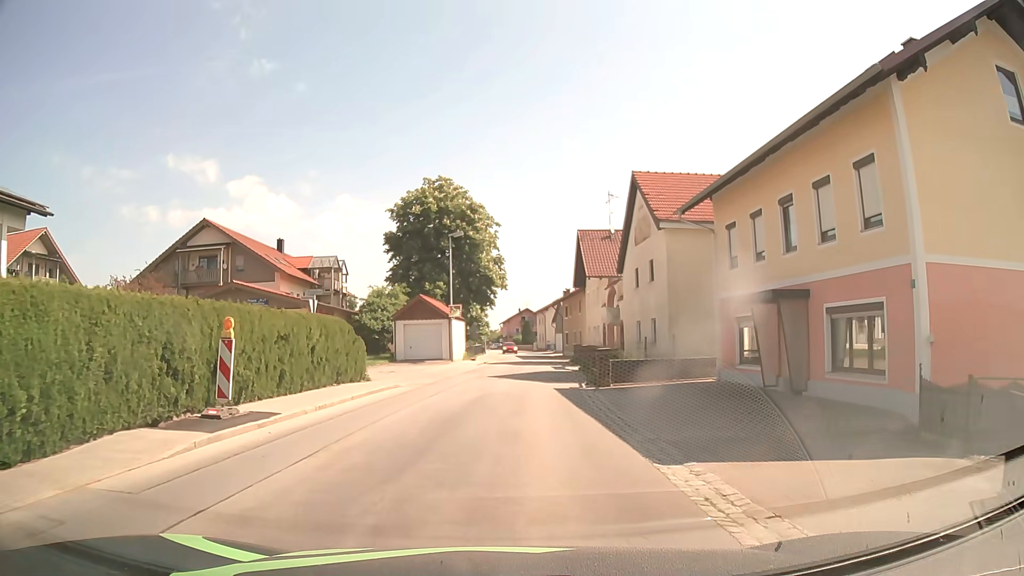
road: tertiary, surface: asphalt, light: Day
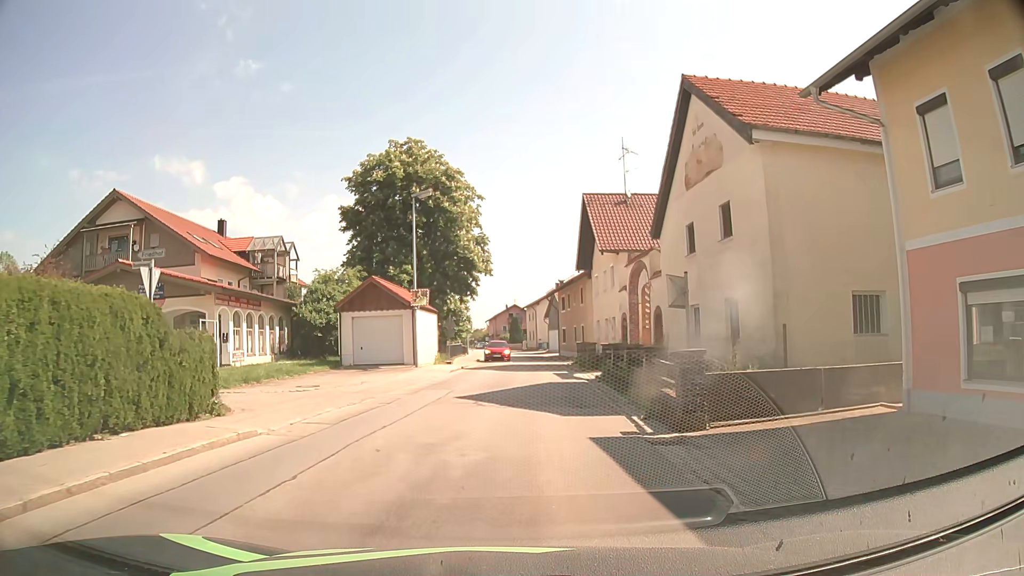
(0.0, +11.5) m; 0°
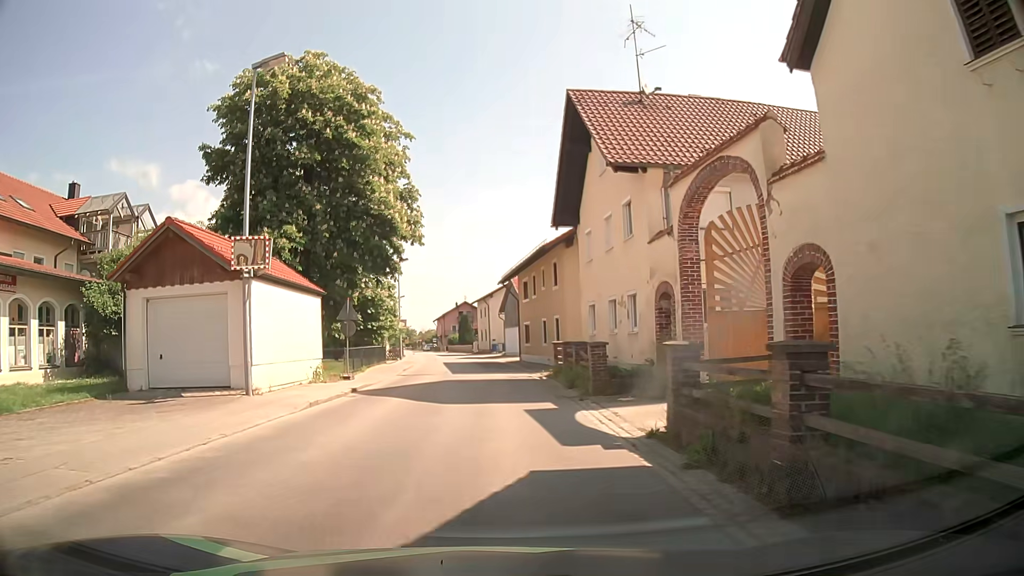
(+0.6, +15.9) m; +4°
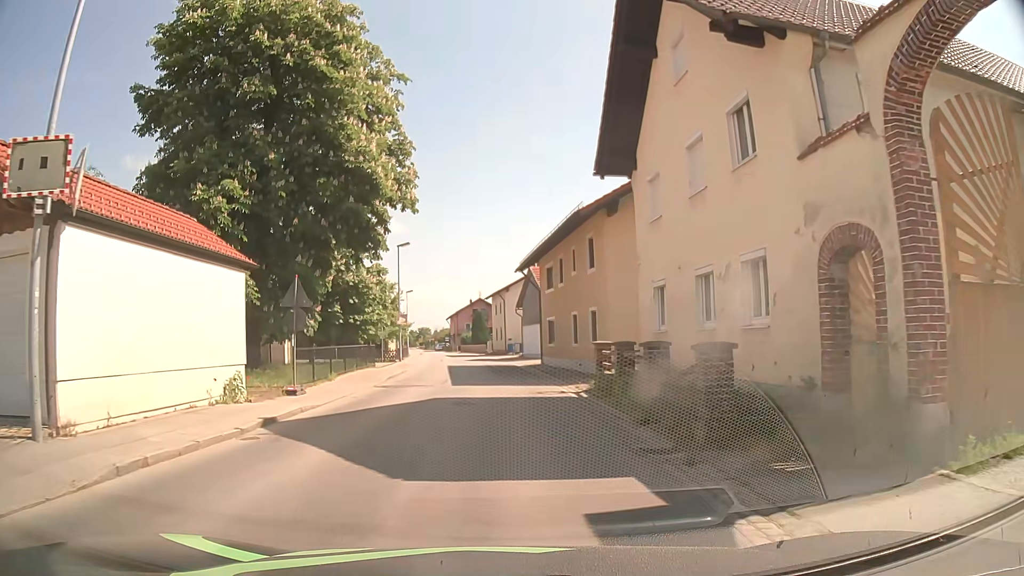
(0.0, +8.2) m; -1°
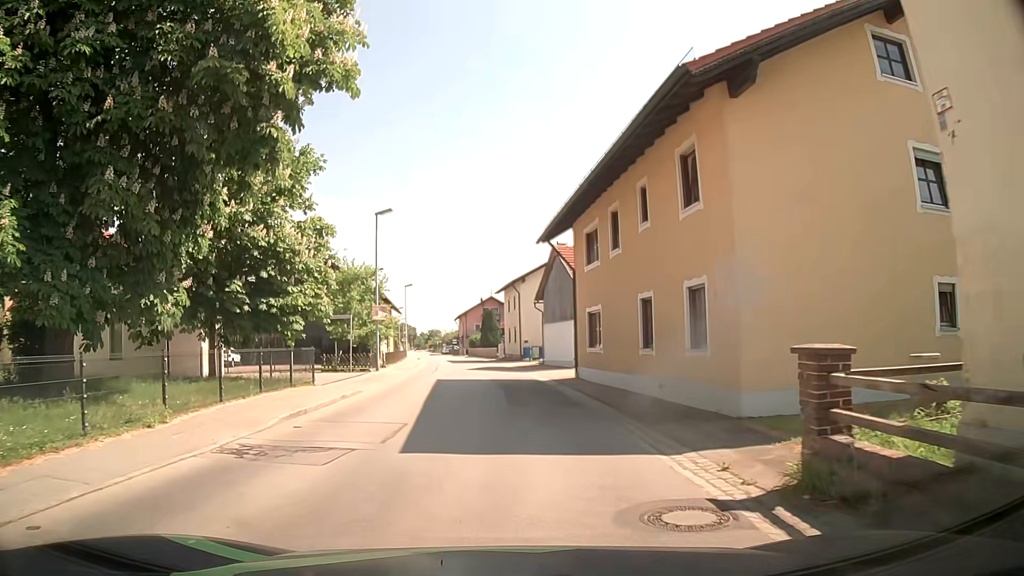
(-0.2, +12.5) m; -1°
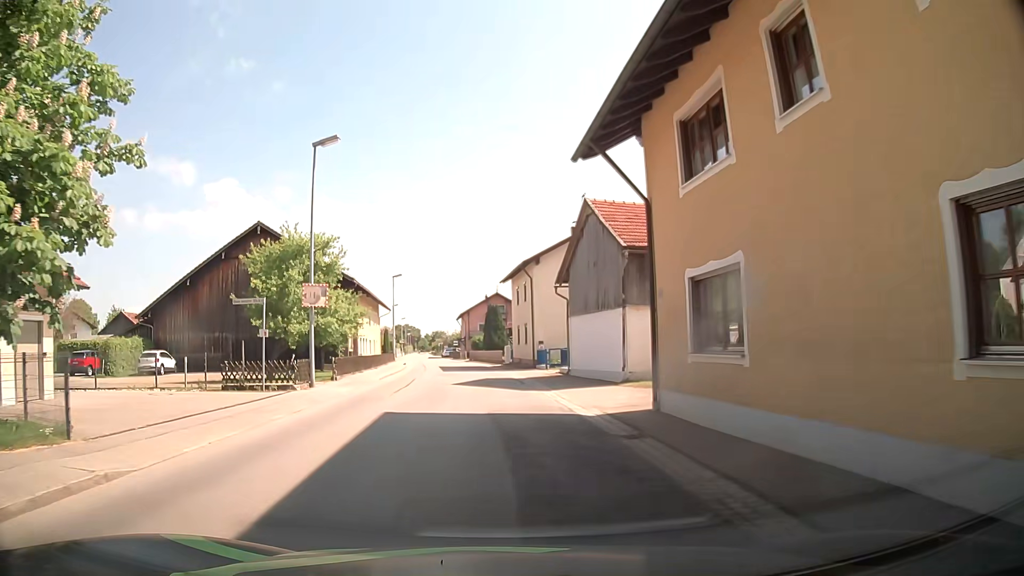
(0.0, +12.7) m; 0°
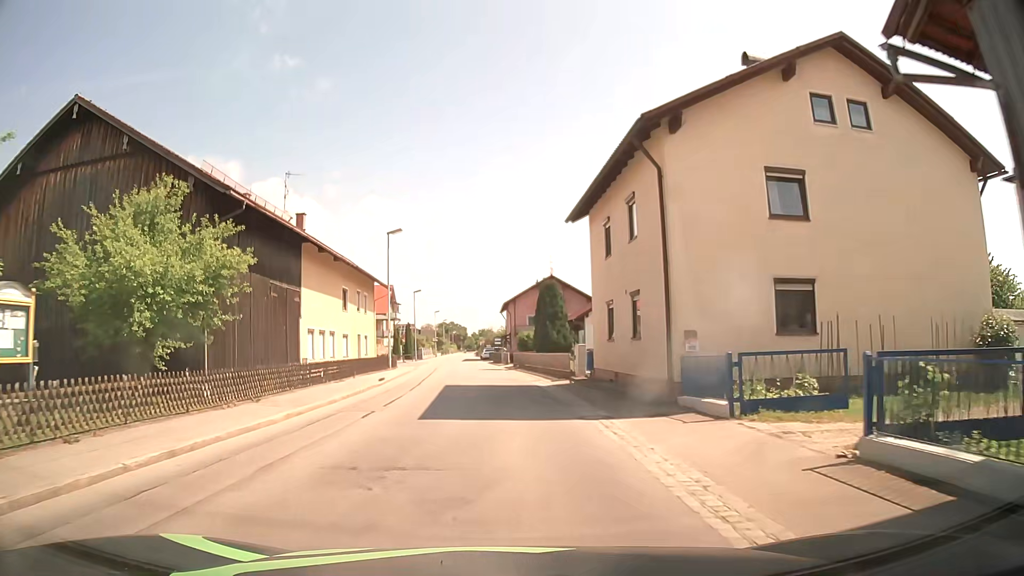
(-1.1, +25.0) m; -5°
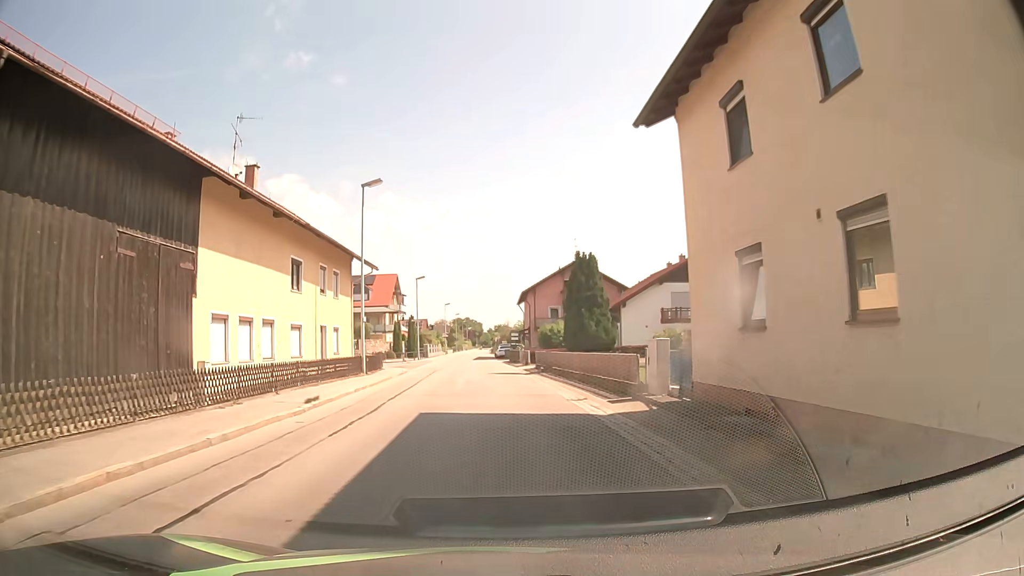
(-0.2, +11.6) m; -2°
